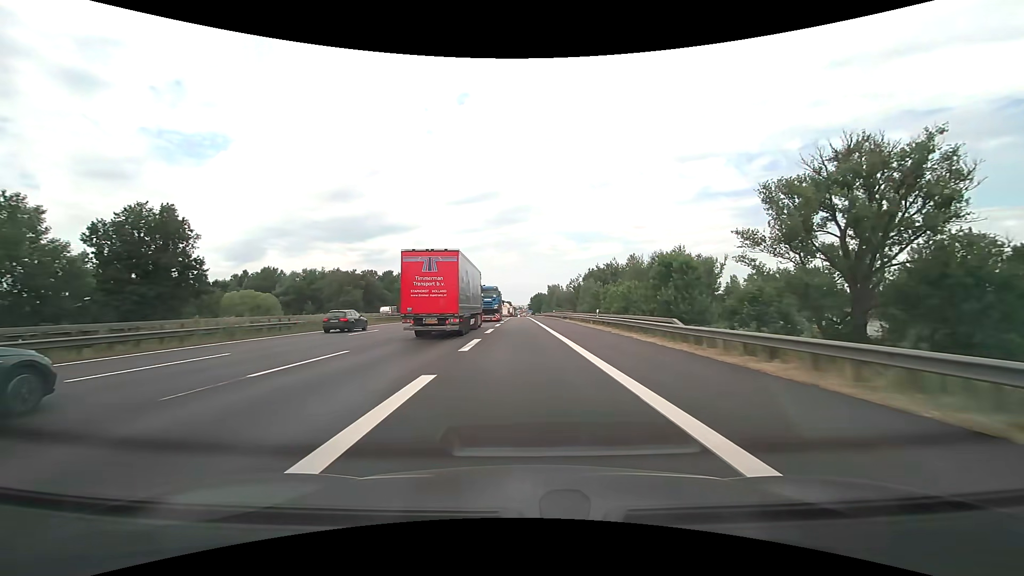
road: motorway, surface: asphalt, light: Day
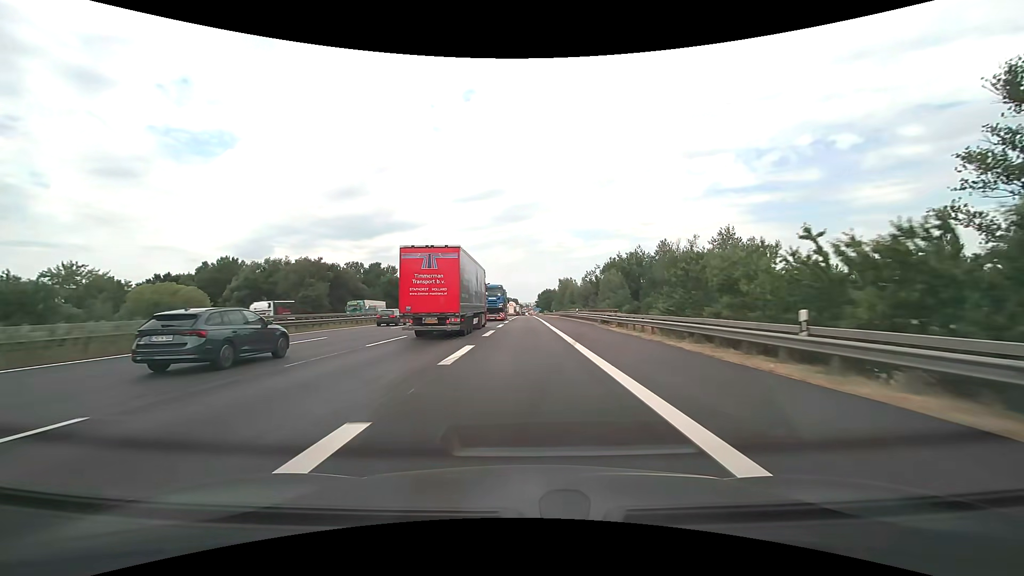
(-0.3, +28.2) m; -1°
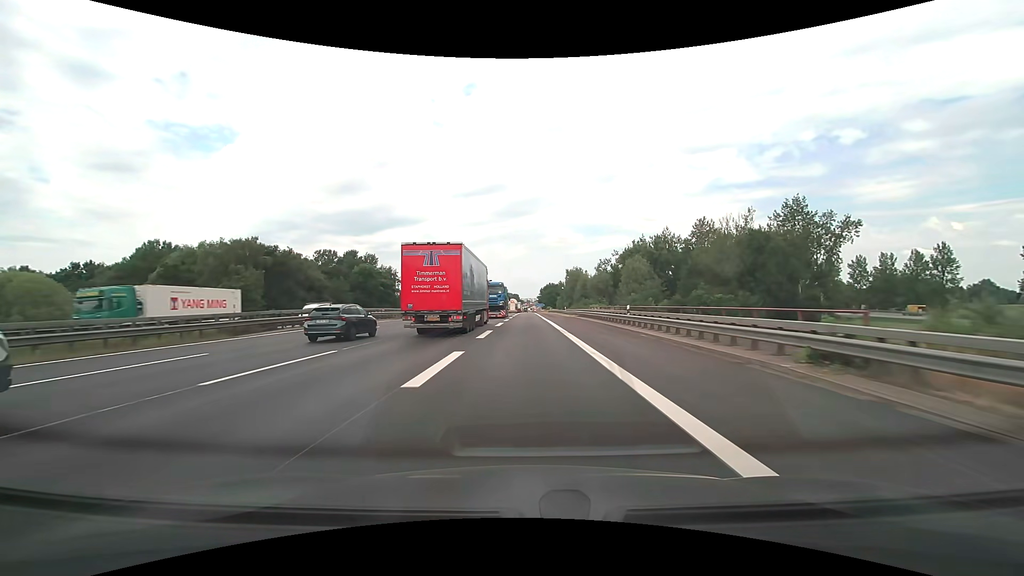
(0.0, +27.3) m; 0°
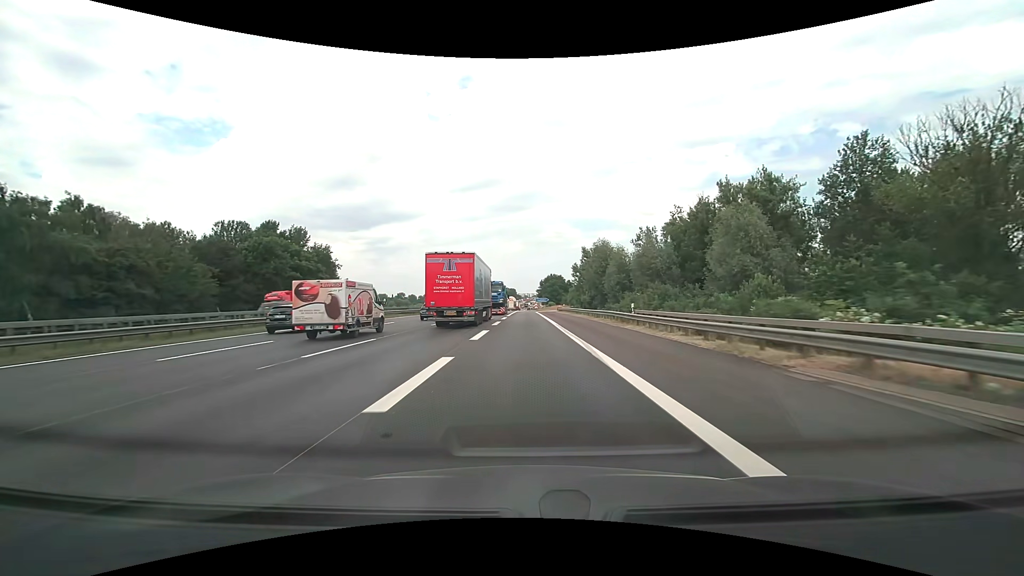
(0.0, +49.6) m; 0°
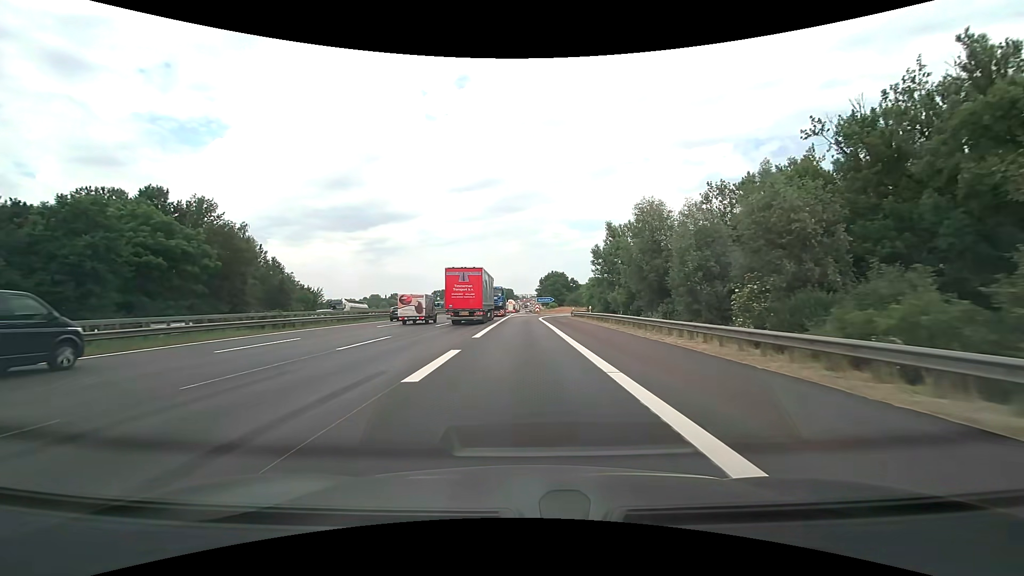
(+0.1, +32.9) m; 0°
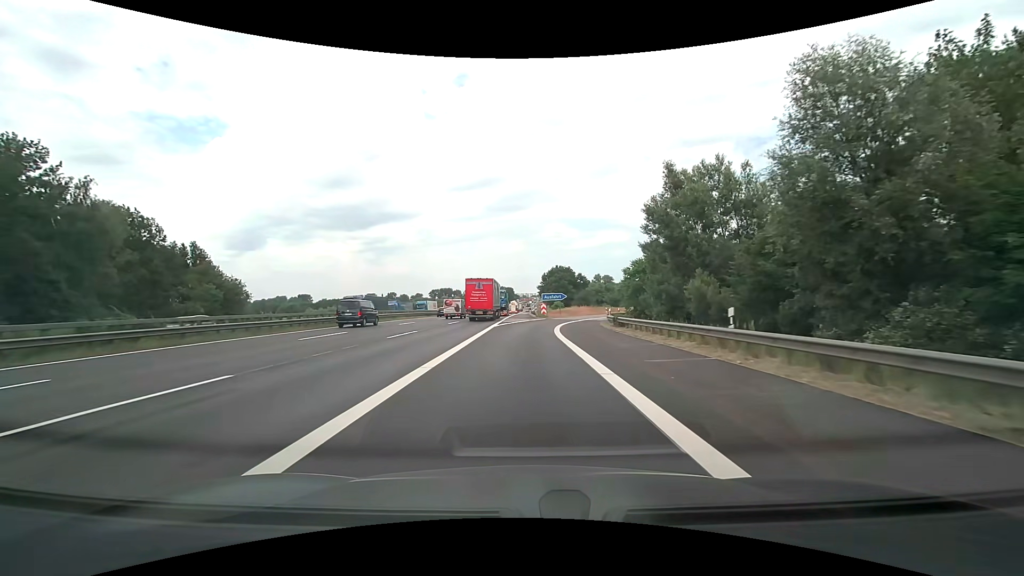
(-0.1, +29.5) m; 0°
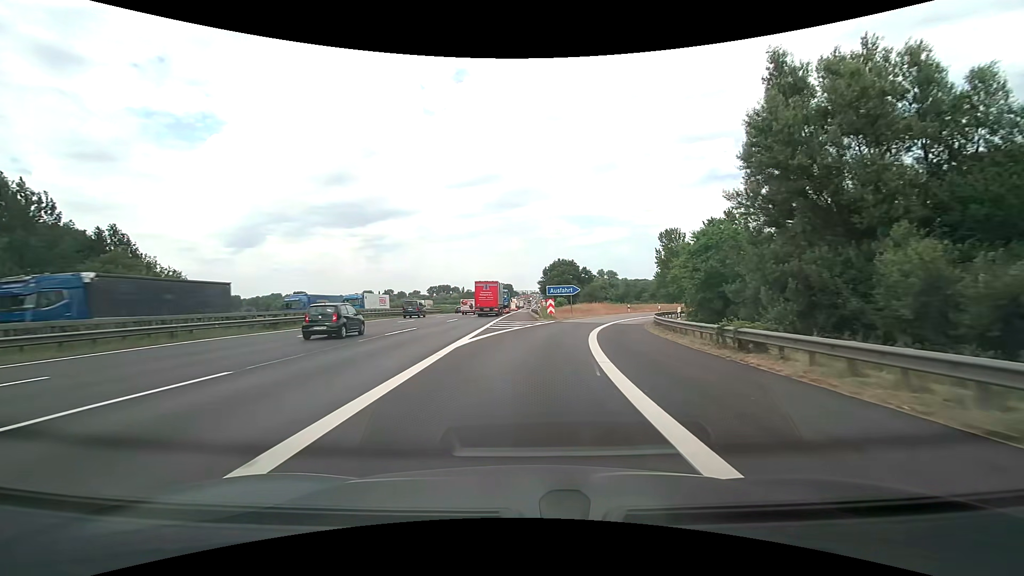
(0.0, +17.8) m; 0°
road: motorway_link
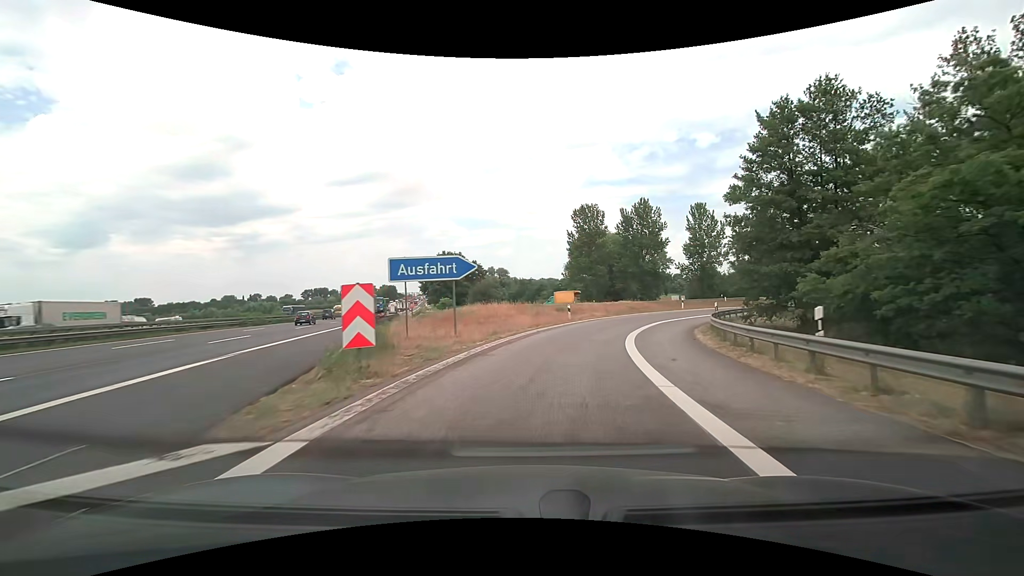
(+2.6, +32.3) m; +12°
(0, +10) (+2, +20) (+5, +29) (+10, +38) (+16, +46) (+24, +52) (+33, +57) (+42, +59) (+52, +60) (+62, +58) m
